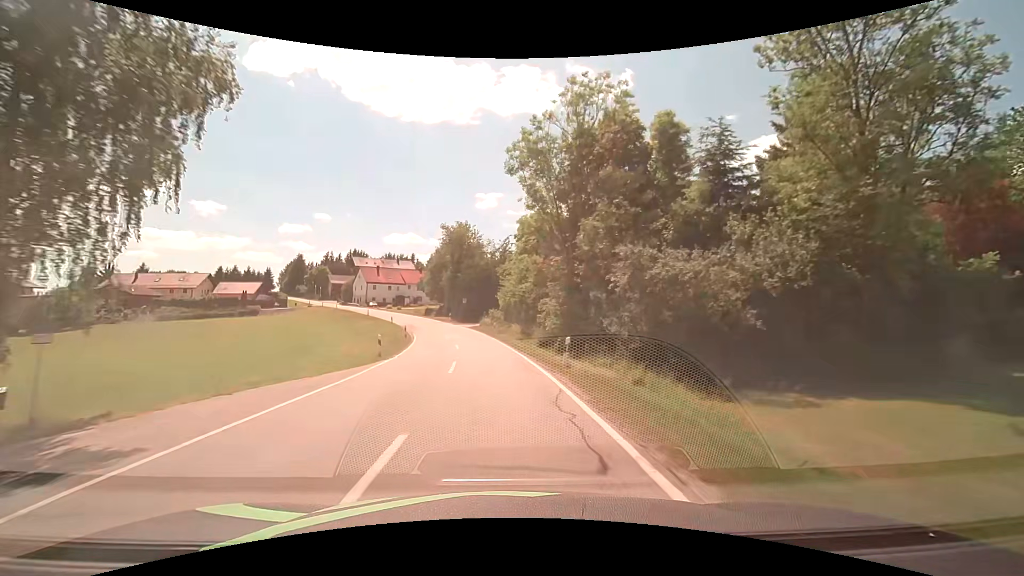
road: secondary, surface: asphalt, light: Day
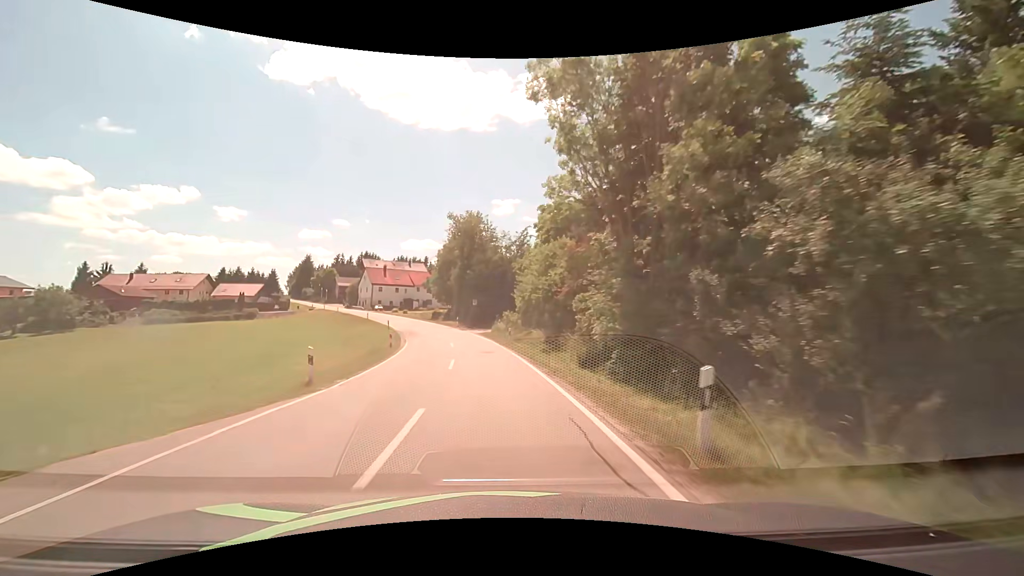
(-0.2, +9.8) m; -2°
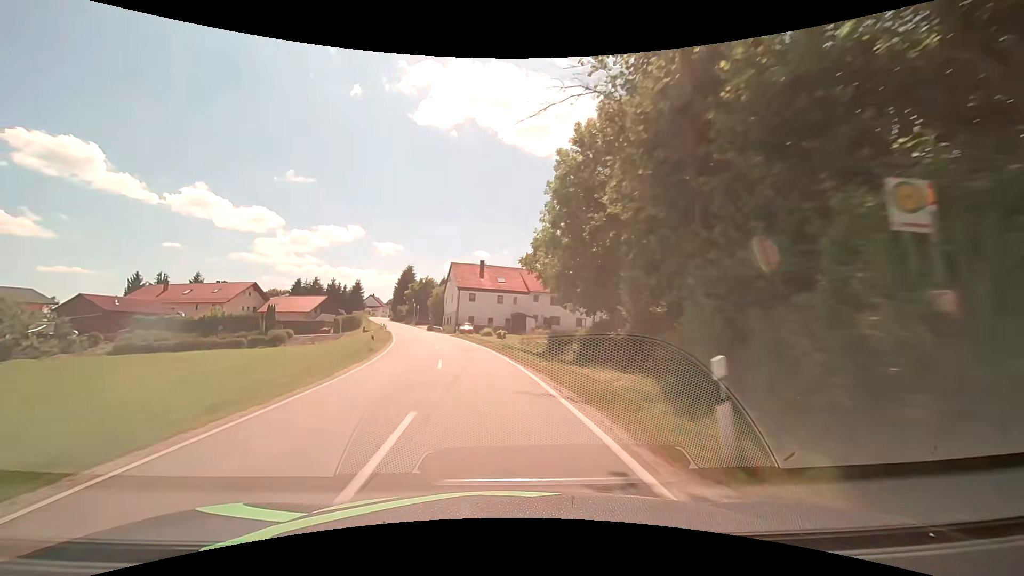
(-5.4, +47.8) m; -15°
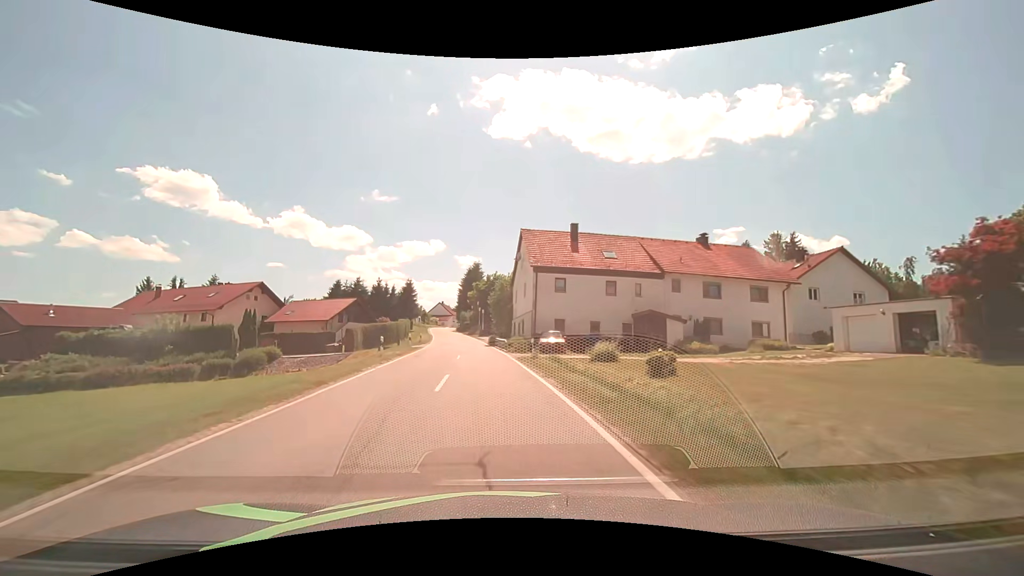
(-2.6, +28.4) m; -10°
(0, +10) (-1, +20) (-2, +30) (-2, +40) (-3, +50) (-4, +60) (-6, +70) (-7, +80) (-9, +89) (-10, +99) m
